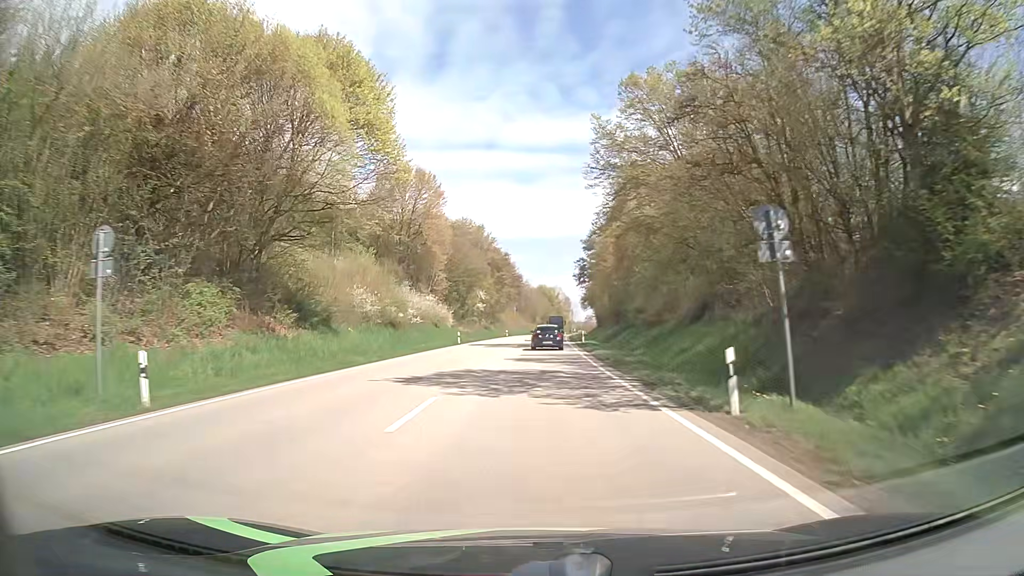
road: primary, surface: asphalt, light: Day
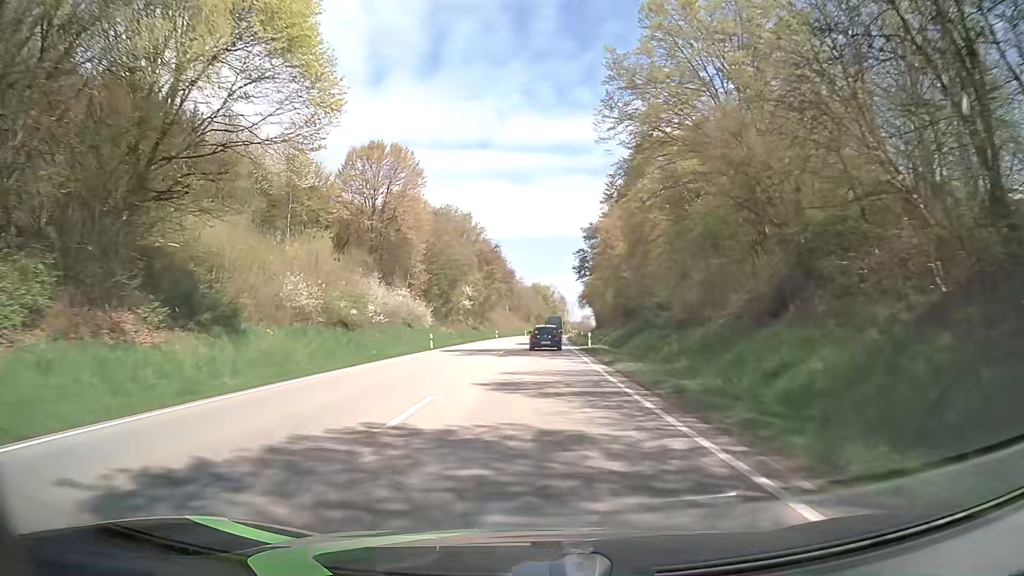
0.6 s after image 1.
(0.0, +11.7) m; 0°
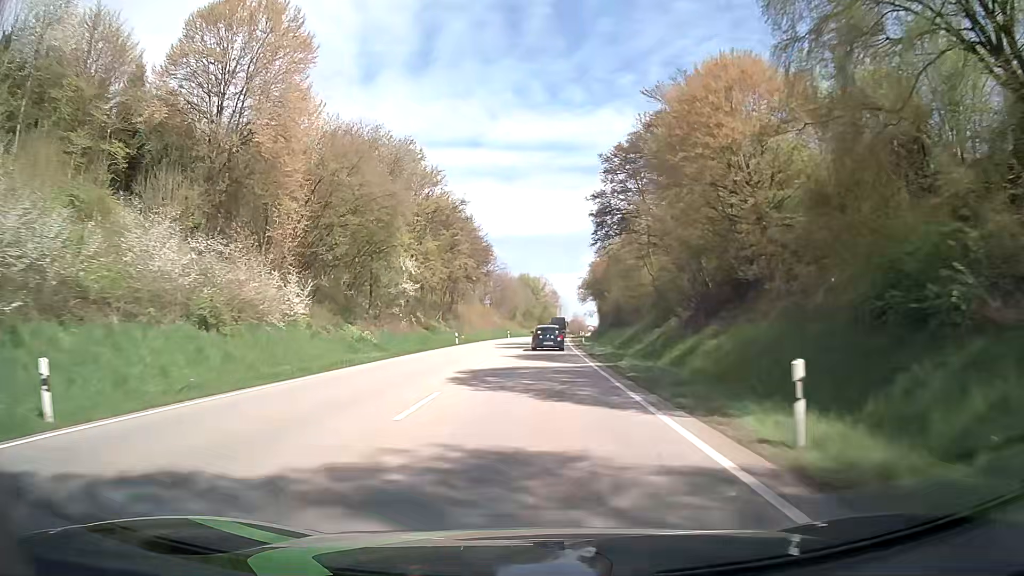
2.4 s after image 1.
(+0.5, +35.3) m; +1°
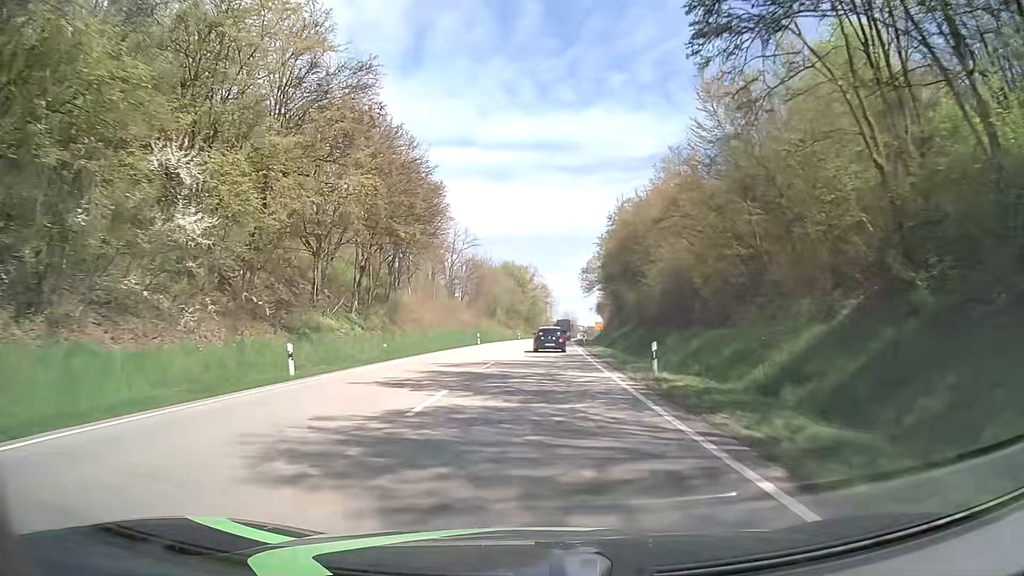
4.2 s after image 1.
(+0.3, +35.5) m; +1°
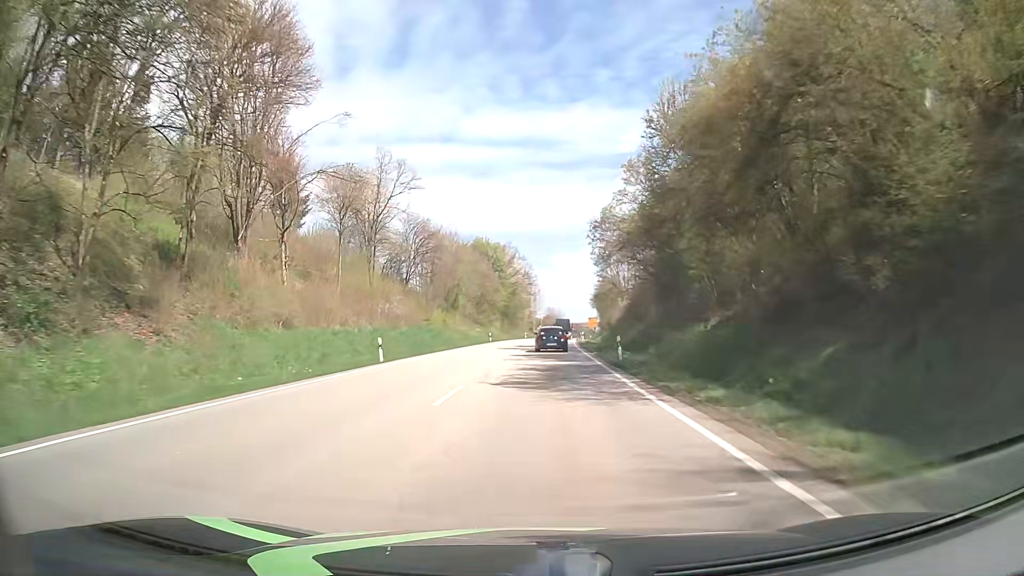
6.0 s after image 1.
(+0.5, +35.7) m; +1°
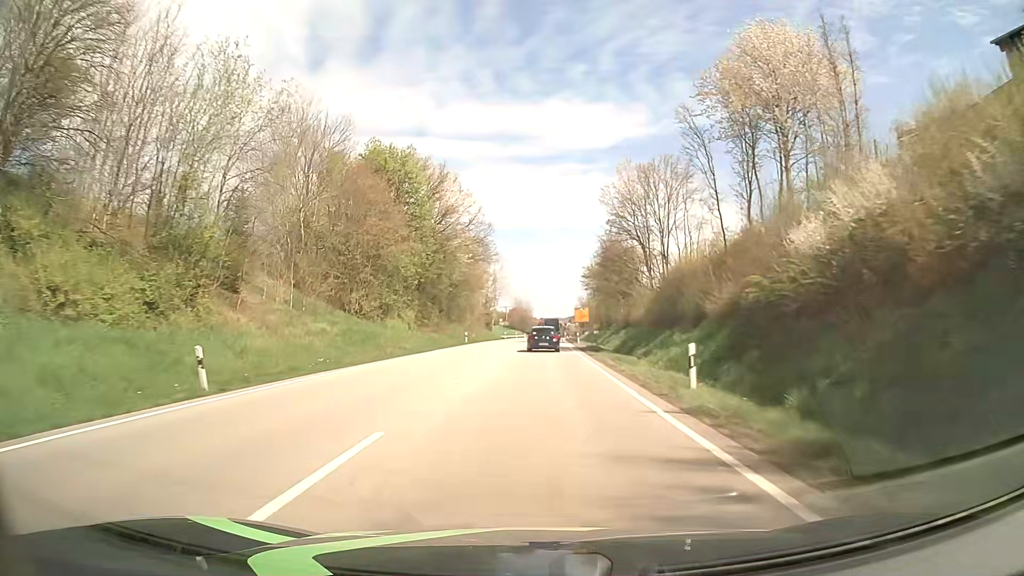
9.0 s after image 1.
(+1.8, +60.2) m; +3°
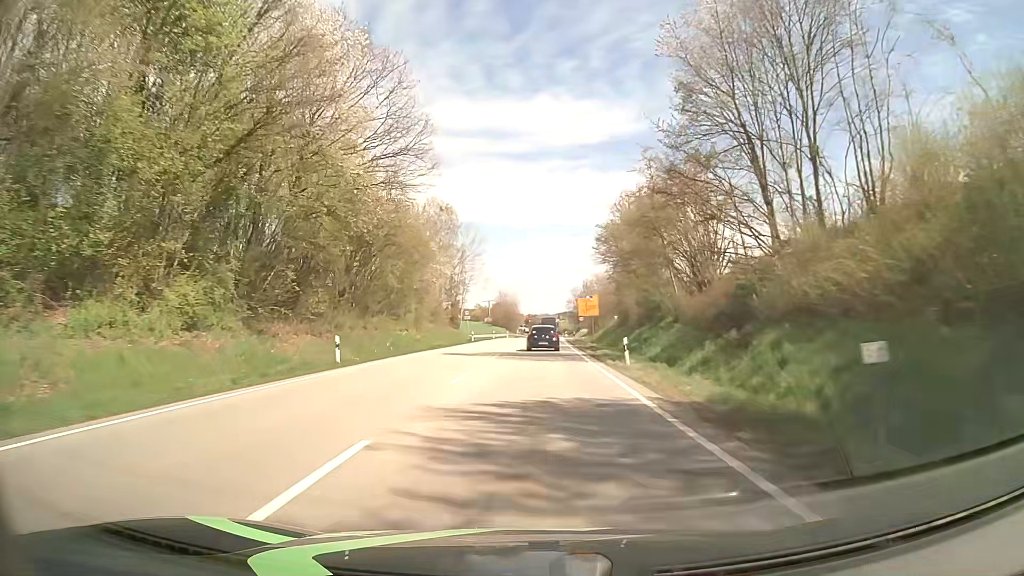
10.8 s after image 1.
(+0.3, +36.6) m; +1°
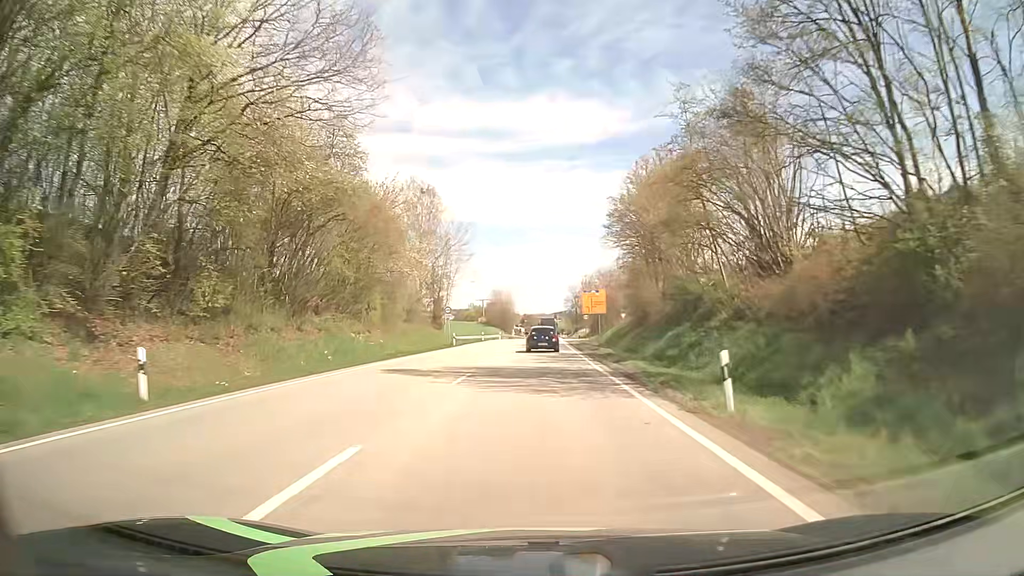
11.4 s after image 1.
(0.0, +12.2) m; 0°
(0, +10) (0, +20) (0, +30) (0, +40) (+1, +50) (+1, +60) (+1, +70) (+1, +80) (+2, +90) (+2, +100) m
